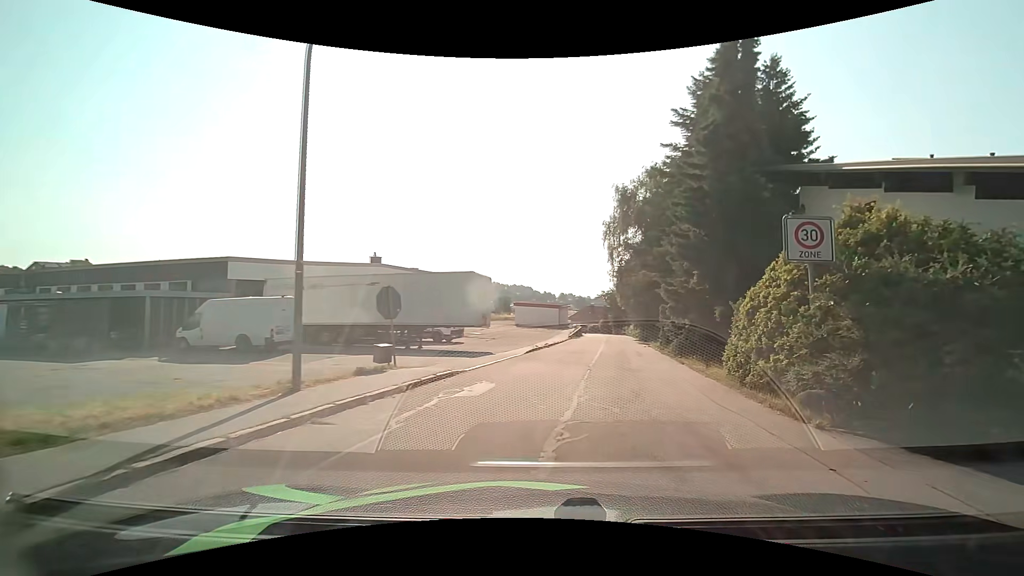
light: Day
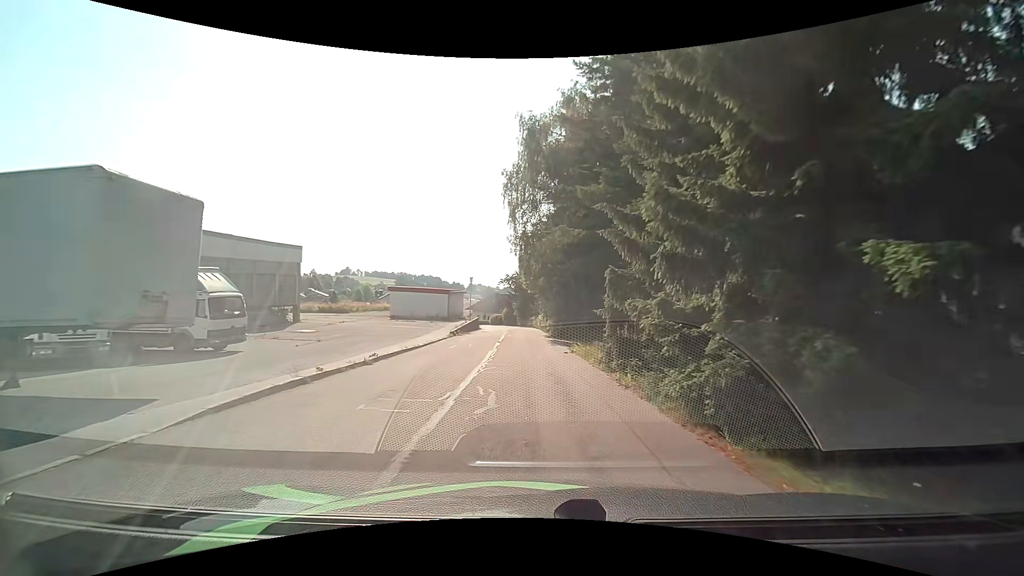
(+2.4, +16.5) m; +10°
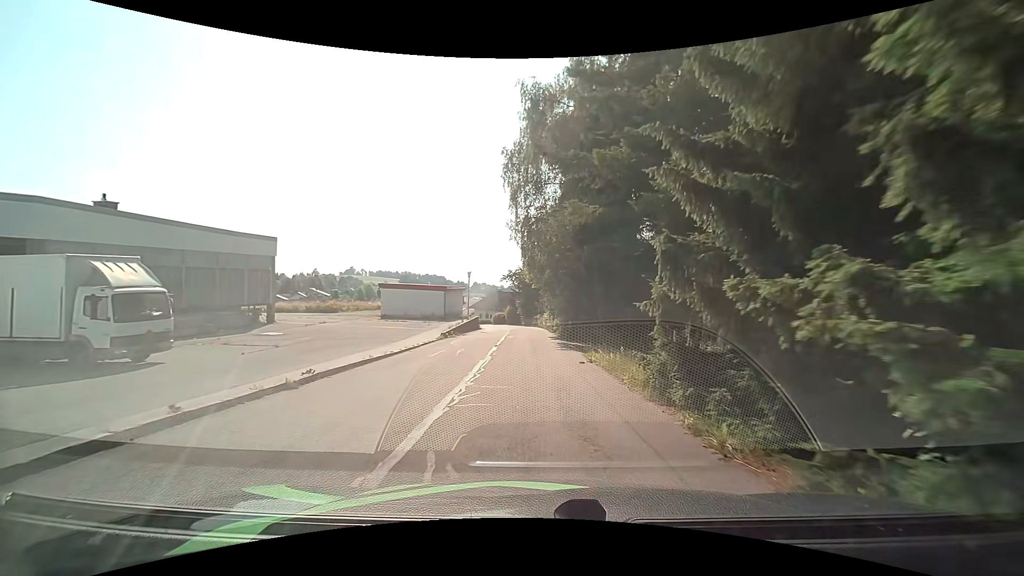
(0.0, +4.8) m; -1°
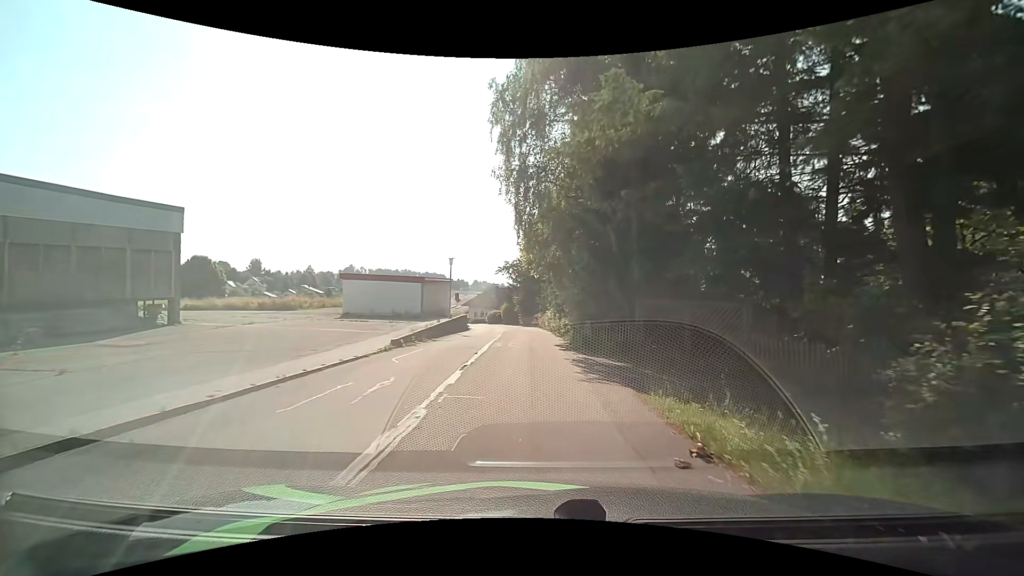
(-0.1, +9.7) m; 0°
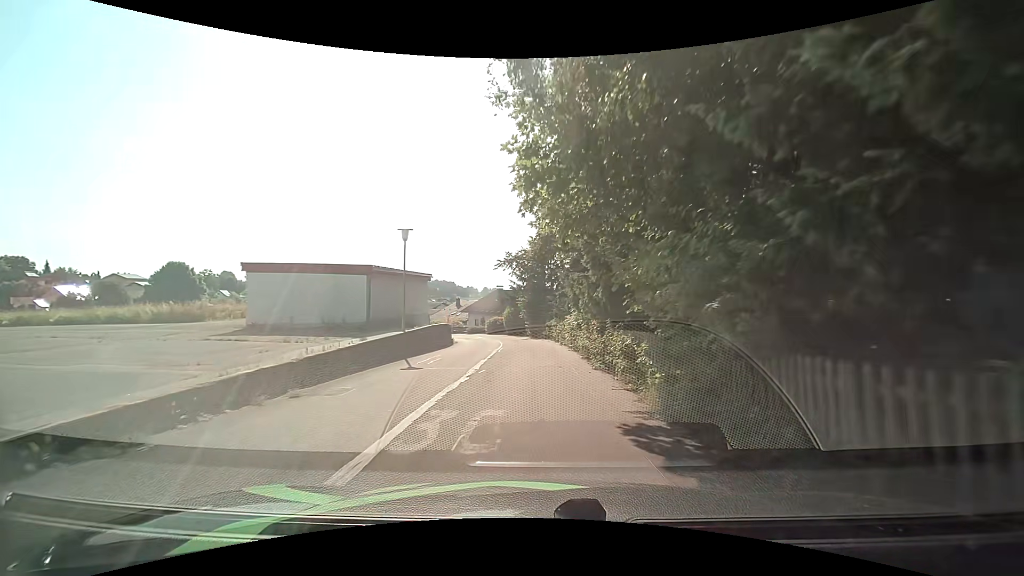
(-0.2, +14.4) m; -2°
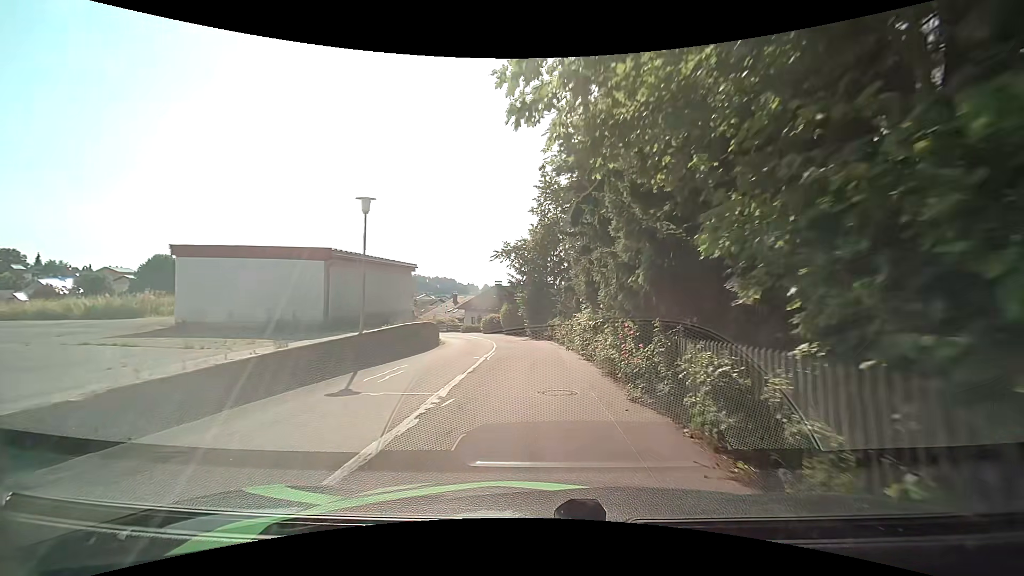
(+0.1, +4.9) m; -1°
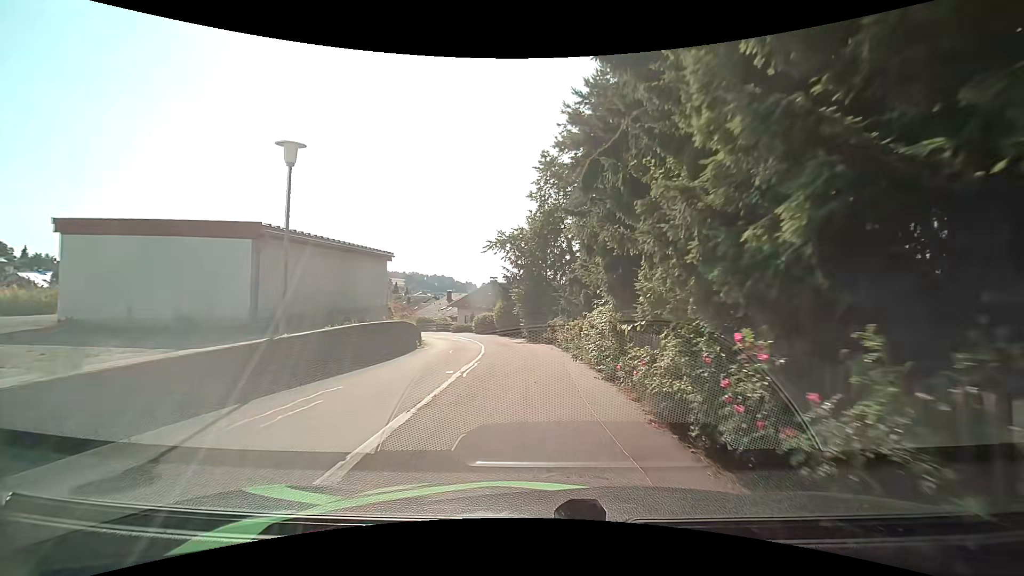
(+0.1, +4.8) m; +2°
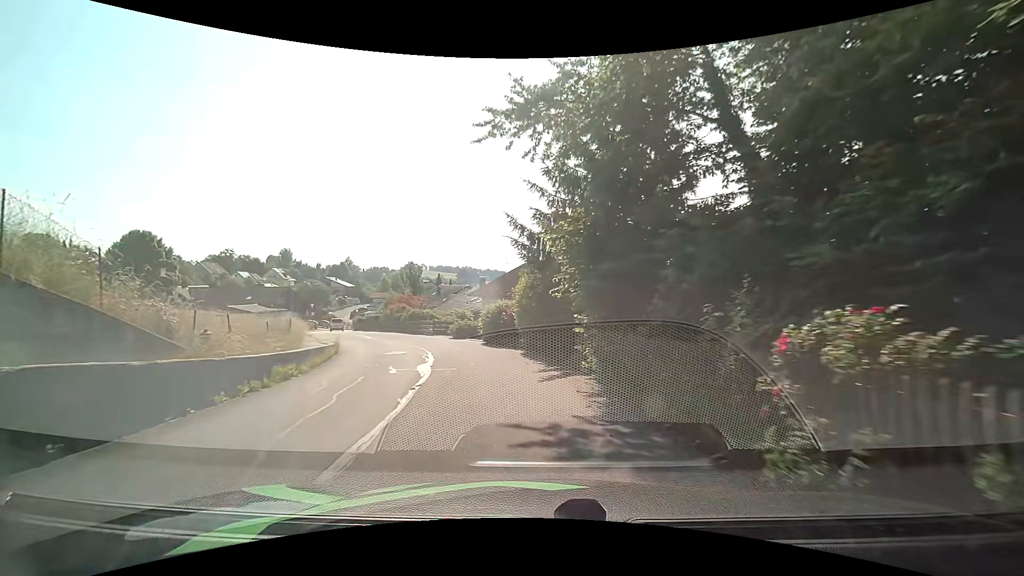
(-0.4, +22.8) m; -6°
(-1, +10) (-3, +20) (-7, +29) (-11, +38) (-16, +47) (-21, +55) (-25, +64) (-29, +74) (-33, +83) (-35, +93) m
